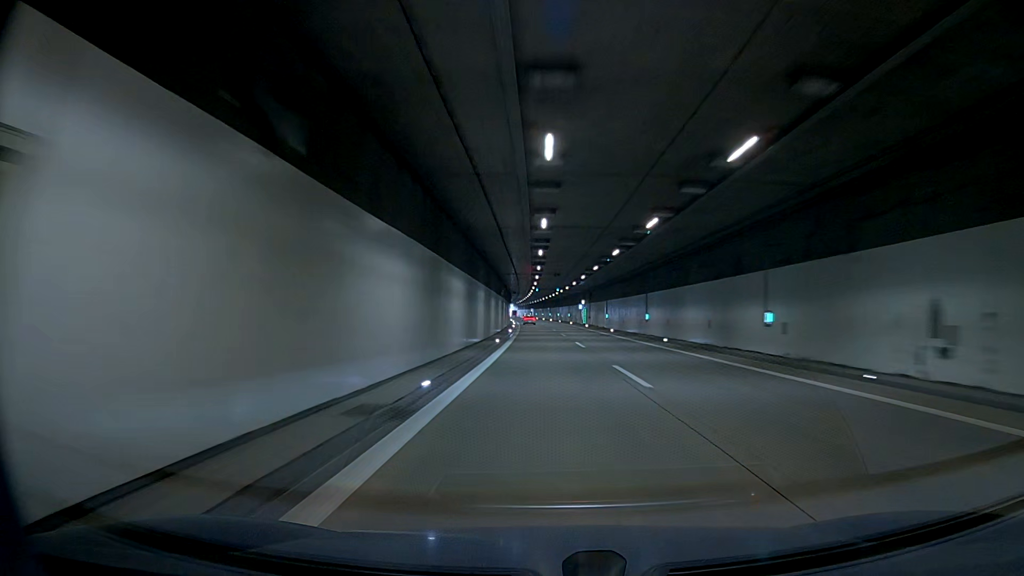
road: motorway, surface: asphalt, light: Day
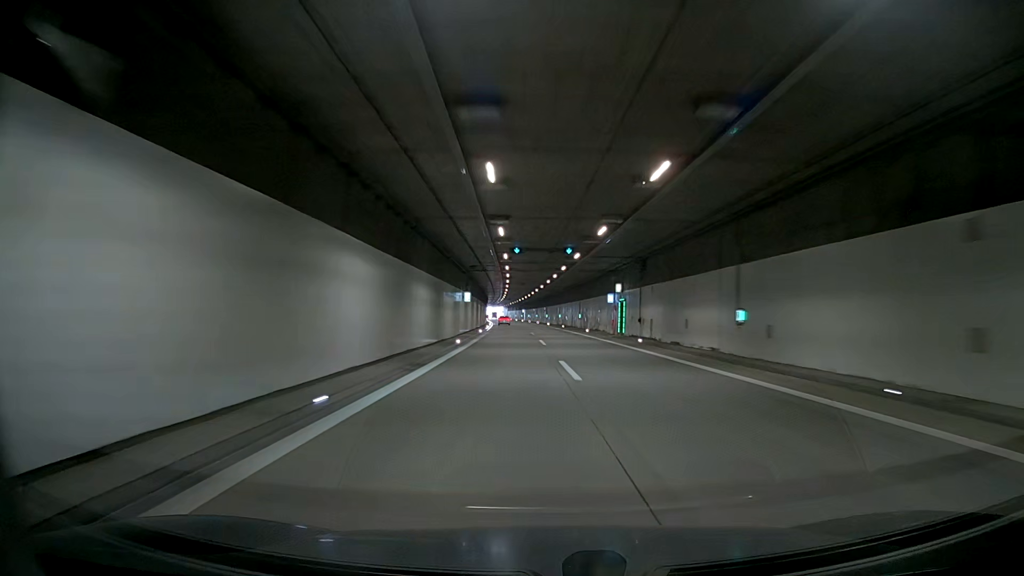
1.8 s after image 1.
(-0.1, +52.9) m; 0°
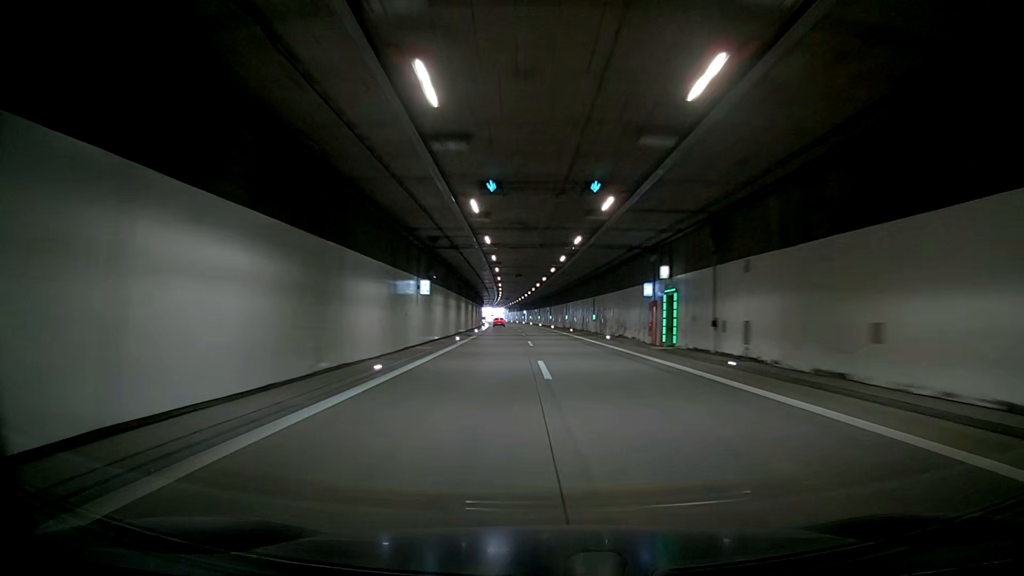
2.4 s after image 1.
(0.0, +17.6) m; 0°
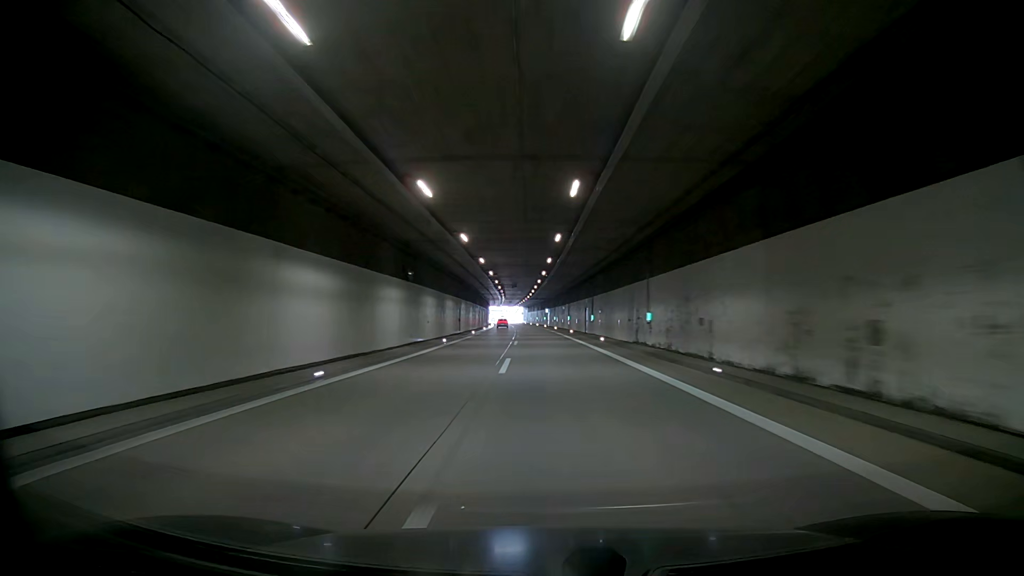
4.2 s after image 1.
(0.0, +52.1) m; 0°
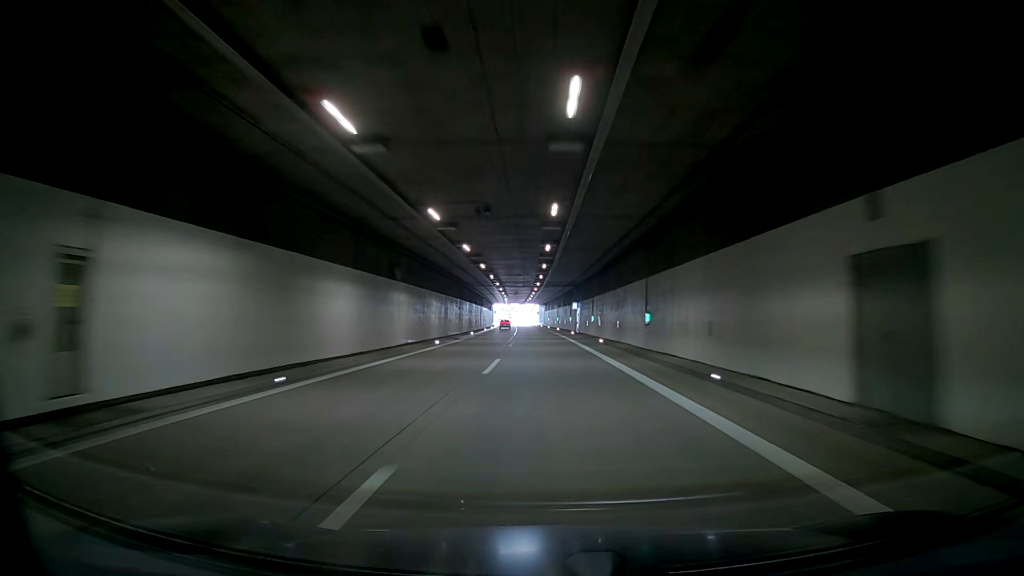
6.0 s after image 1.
(0.0, +51.6) m; 0°
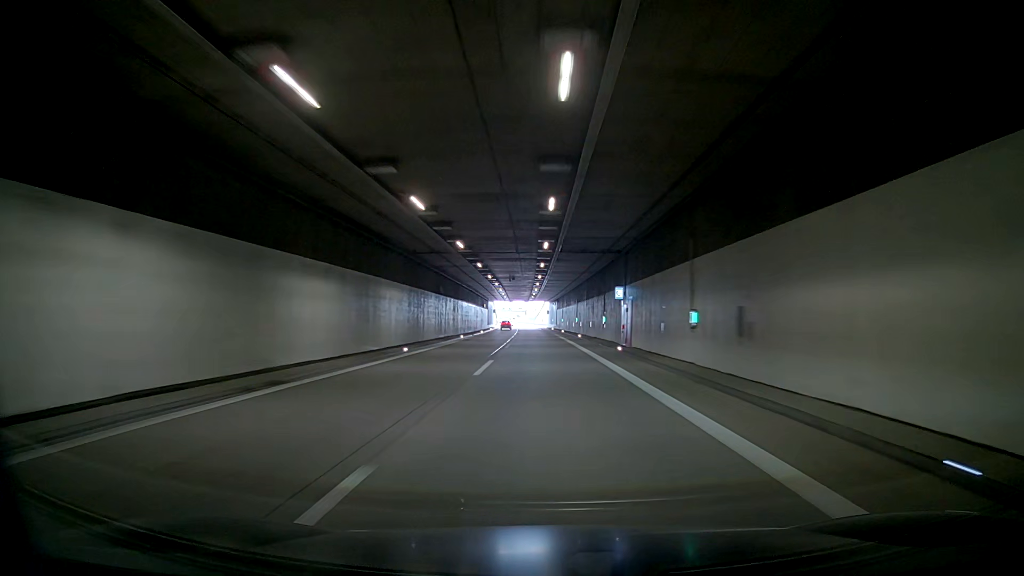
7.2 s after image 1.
(0.0, +34.3) m; 0°
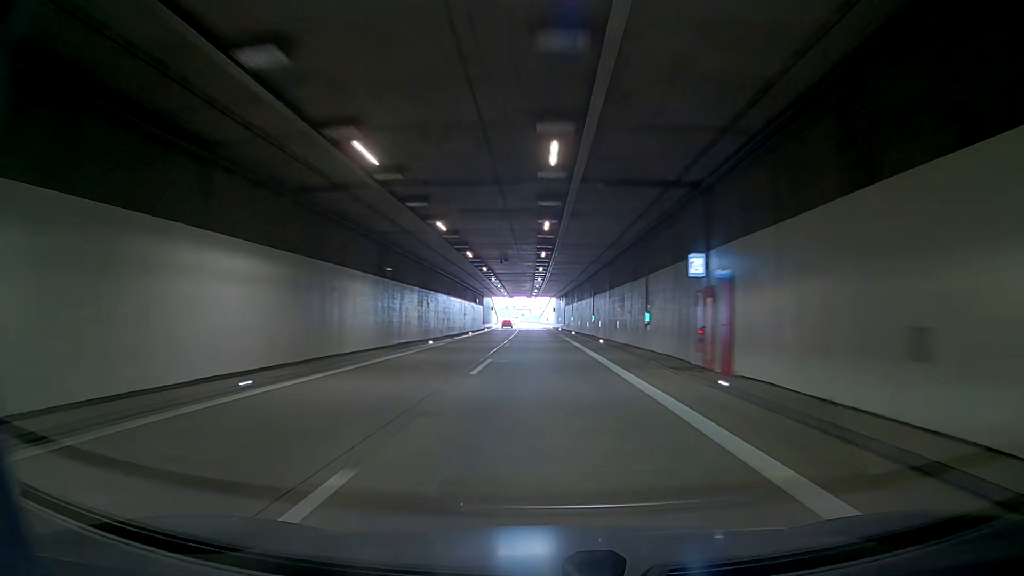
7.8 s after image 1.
(0.0, +17.2) m; 0°
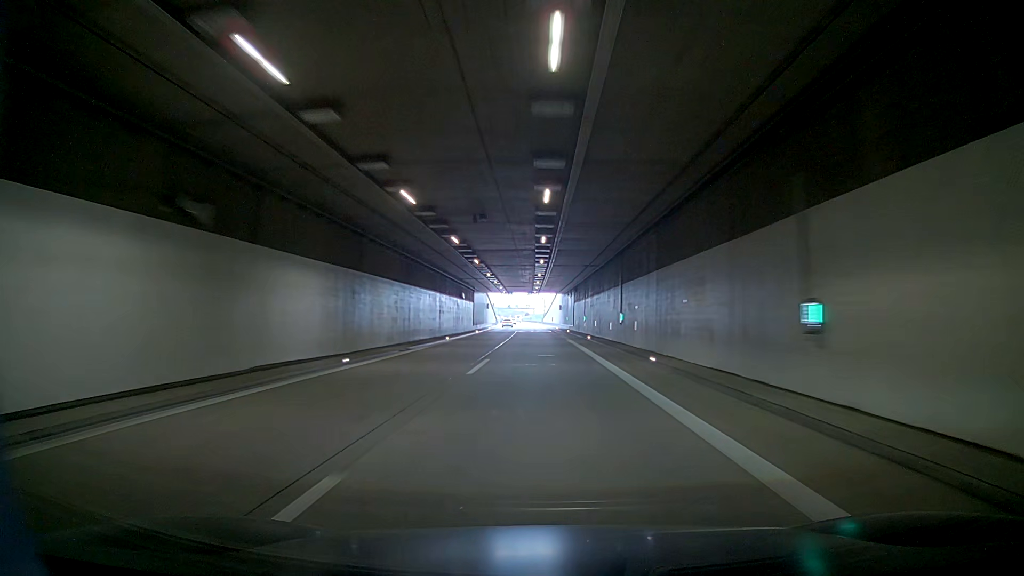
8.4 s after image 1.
(0.0, +17.2) m; 0°
